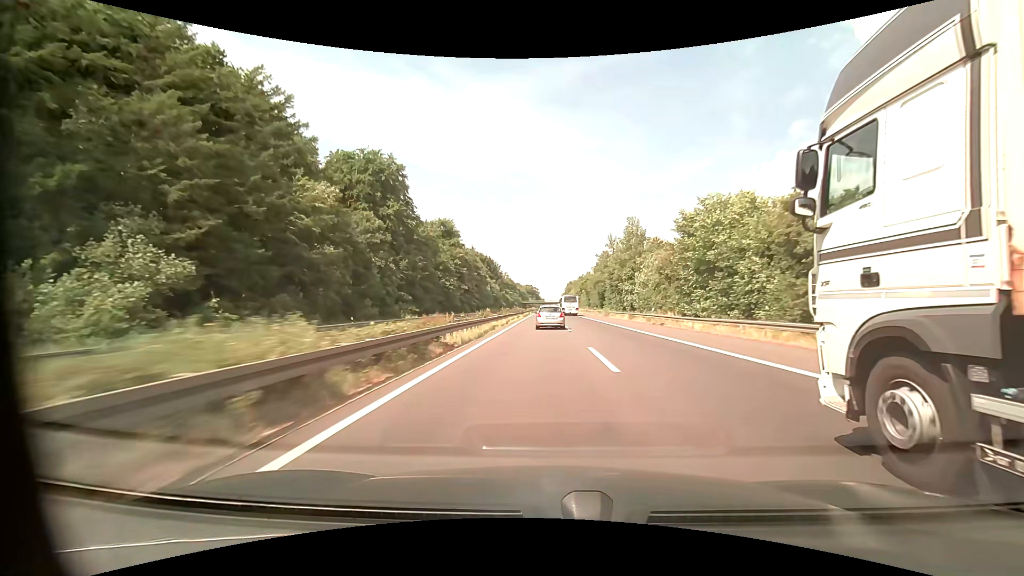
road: motorway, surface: asphalt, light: Day
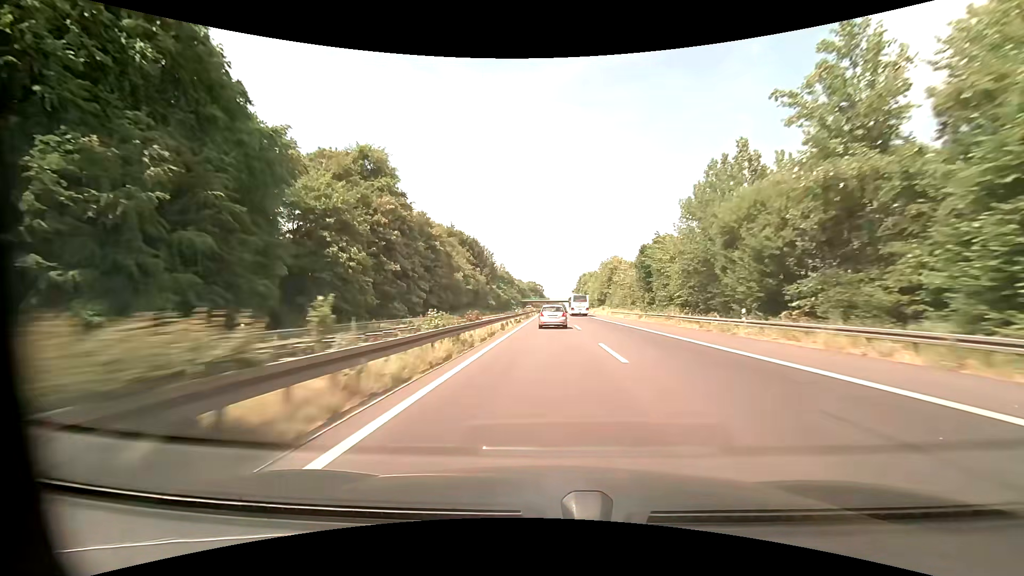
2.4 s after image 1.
(-0.4, +70.9) m; -1°
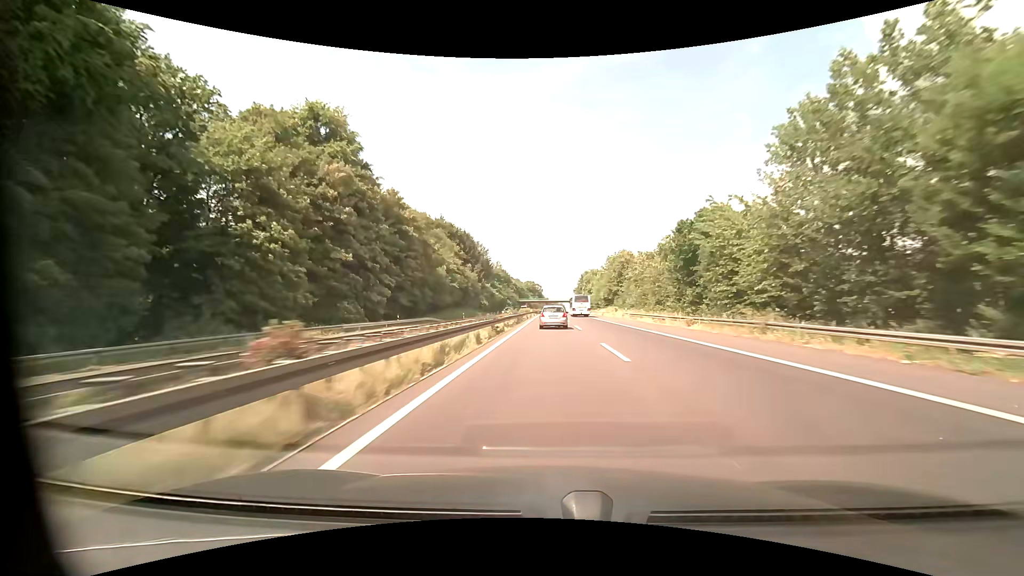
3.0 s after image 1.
(0.0, +17.8) m; 0°
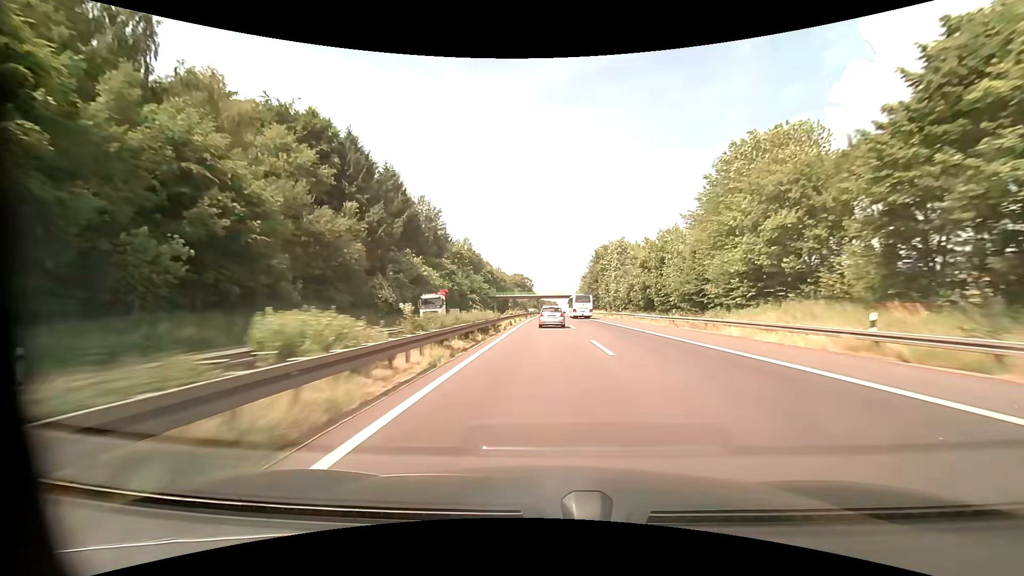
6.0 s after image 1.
(+0.7, +89.3) m; +1°
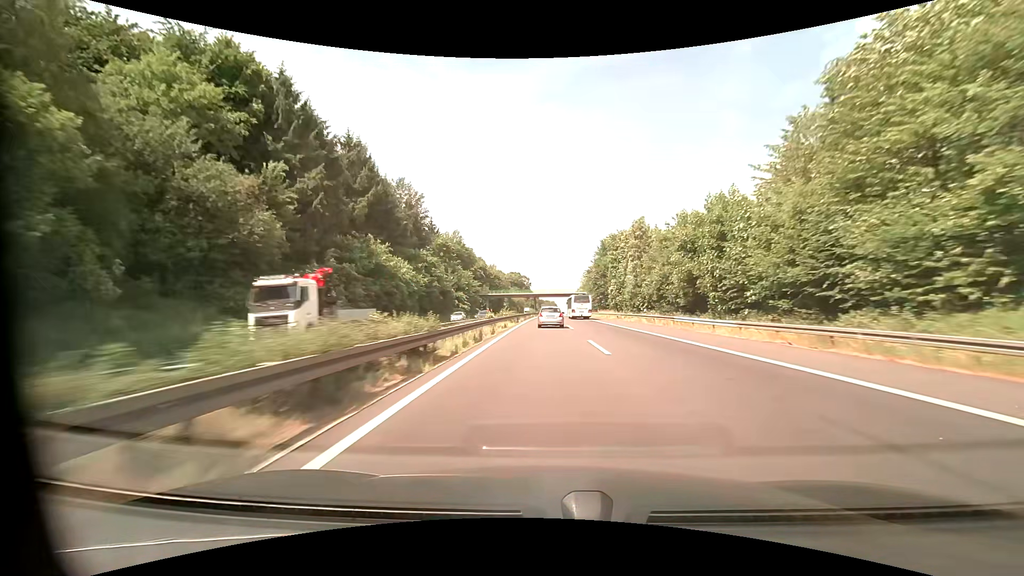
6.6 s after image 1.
(0.0, +17.9) m; 0°
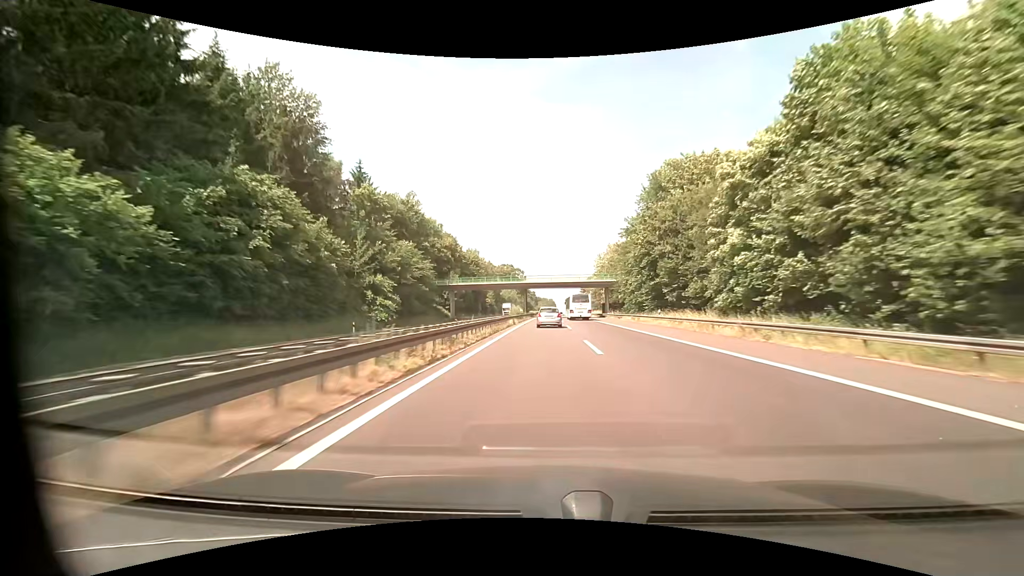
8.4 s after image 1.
(+0.3, +54.5) m; 0°
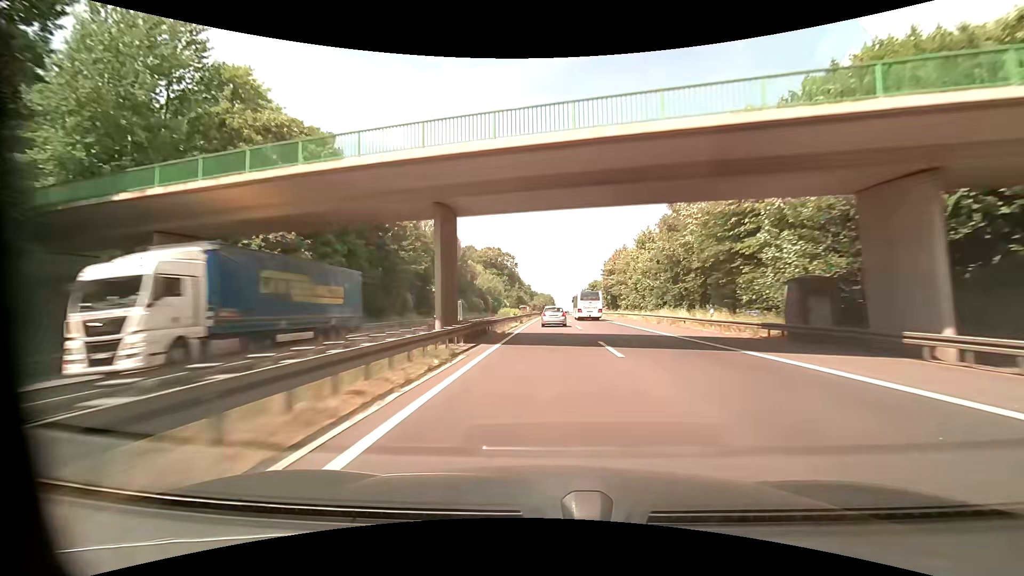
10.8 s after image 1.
(+0.2, +74.0) m; 0°
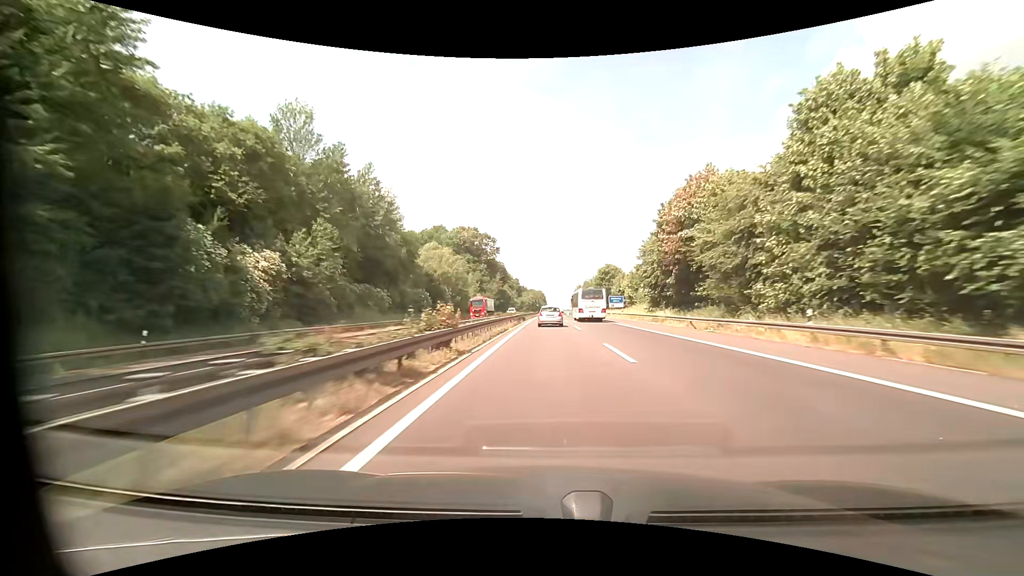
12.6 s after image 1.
(+0.5, +56.0) m; +1°
(0, +10) (0, +20) (0, +30) (0, +40) (0, +50) (0, +60) (0, +70) (+1, +80) (+1, +90) (+1, +100) m
